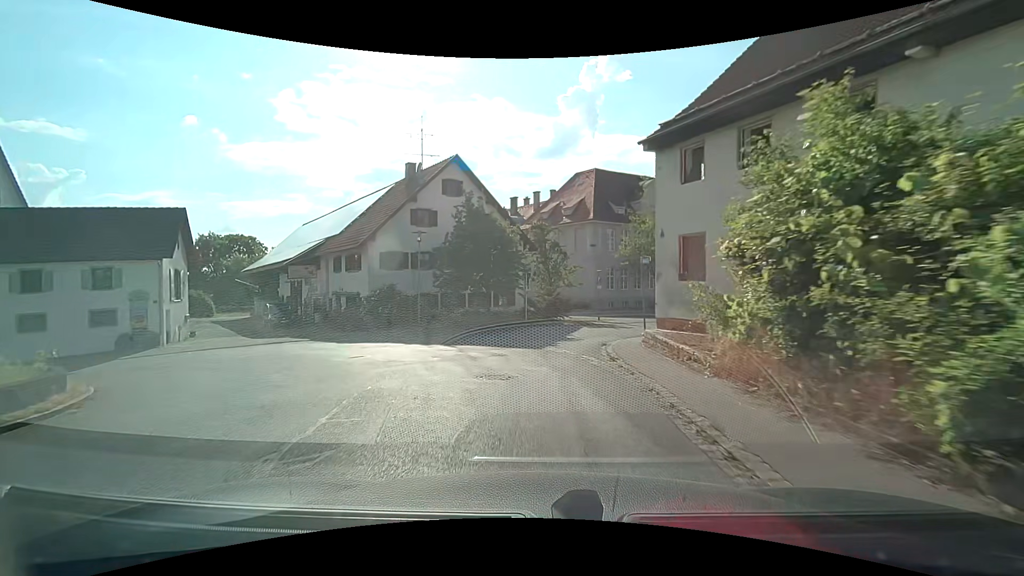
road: tertiary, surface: asphalt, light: Day
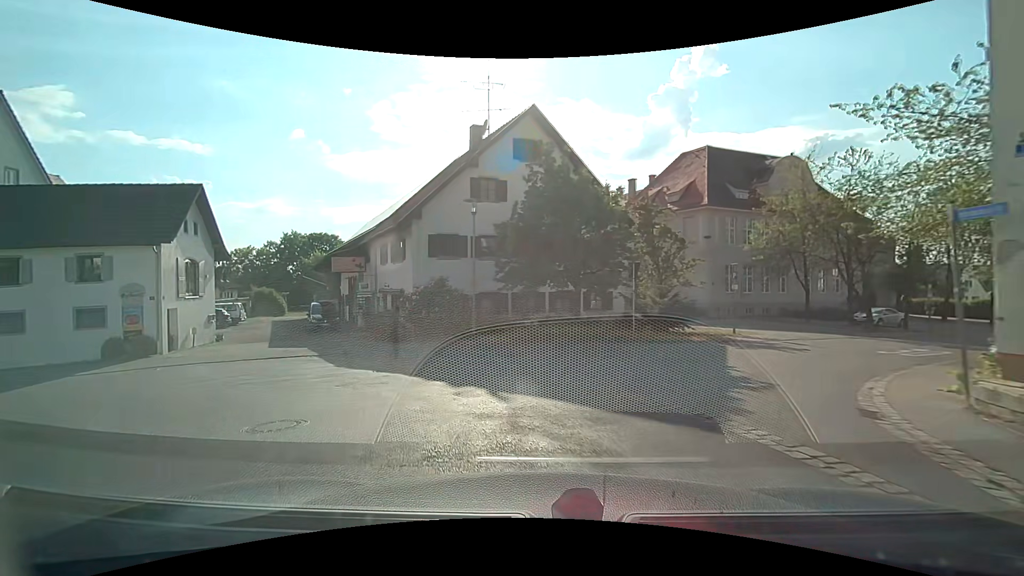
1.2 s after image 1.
(-0.5, +8.5) m; -9°
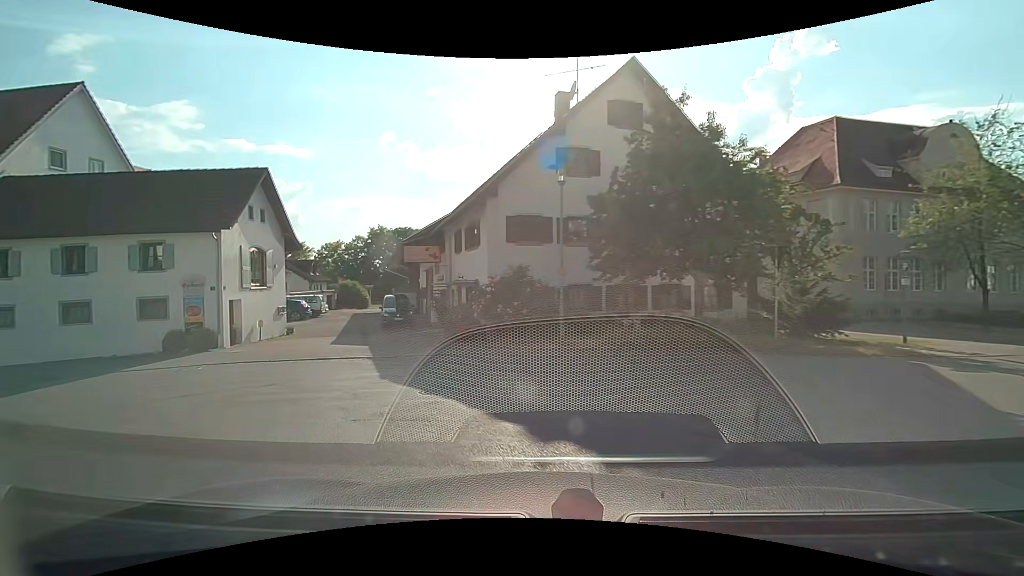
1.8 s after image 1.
(-0.3, +3.6) m; -11°
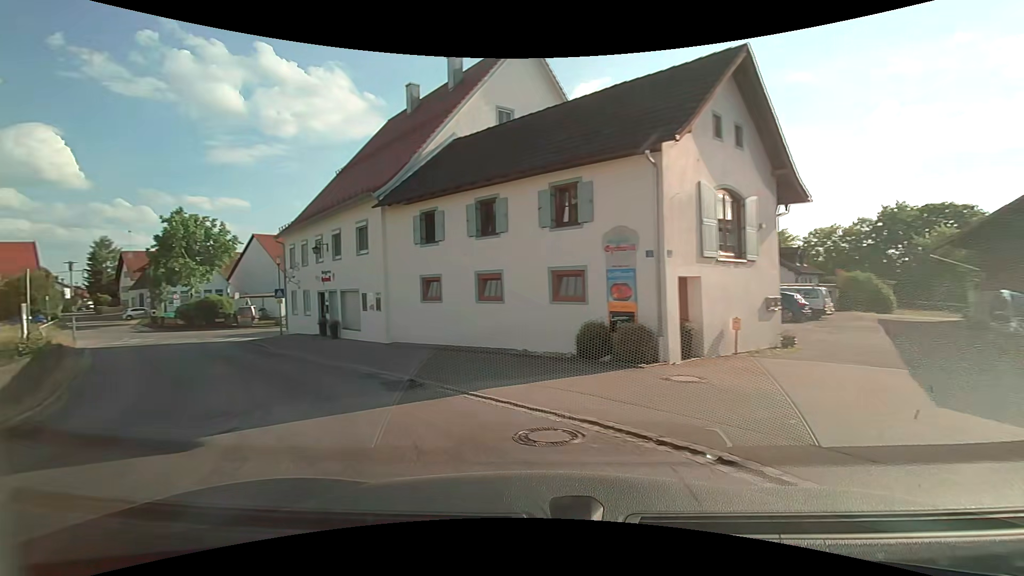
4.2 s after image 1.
(-4.3, +11.2) m; -49°
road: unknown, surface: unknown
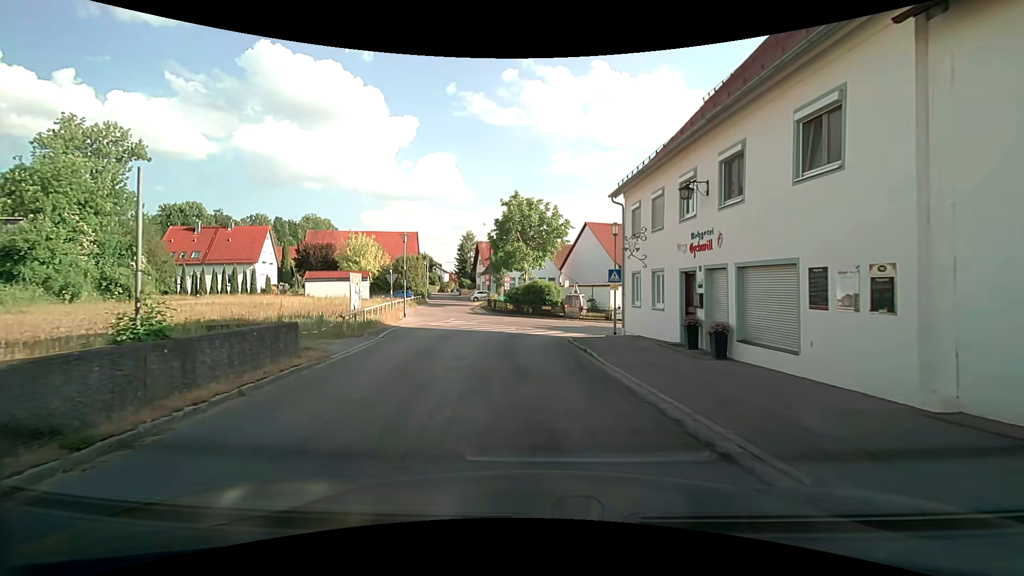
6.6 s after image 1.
(-4.7, +10.9) m; -35°
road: tertiary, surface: asphalt
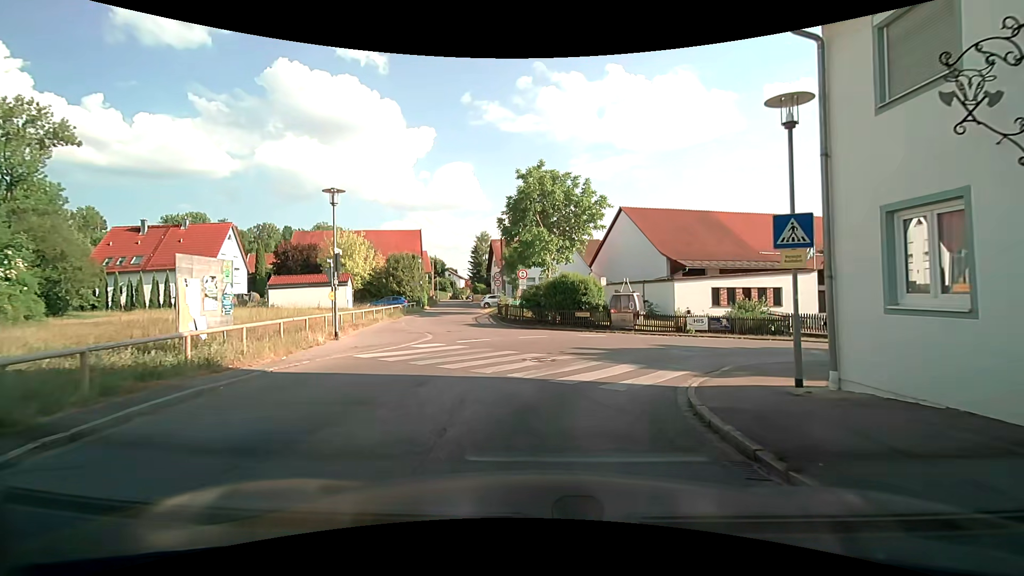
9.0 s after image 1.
(-0.5, +13.5) m; -3°
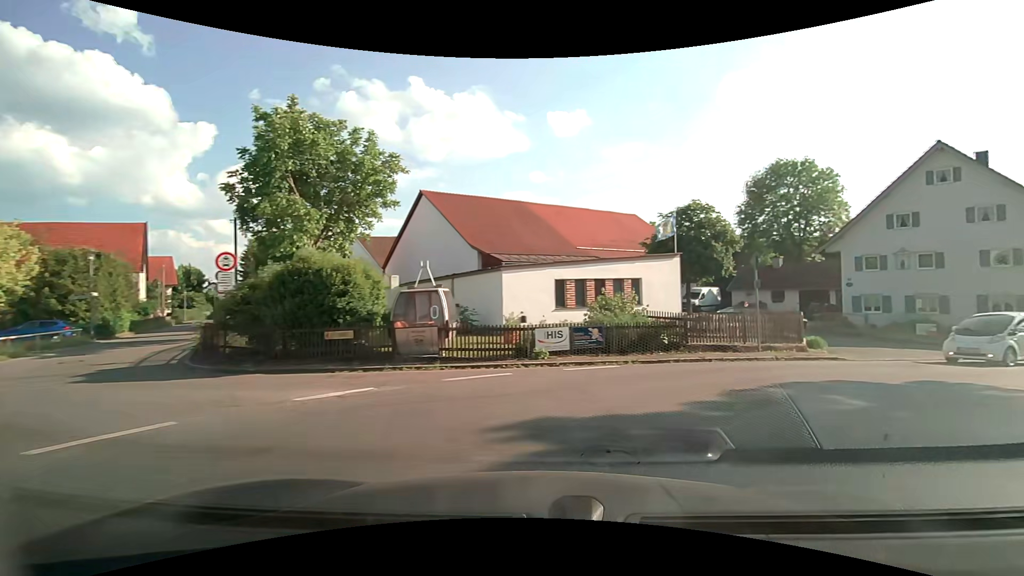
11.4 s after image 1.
(+1.6, +12.9) m; +21°
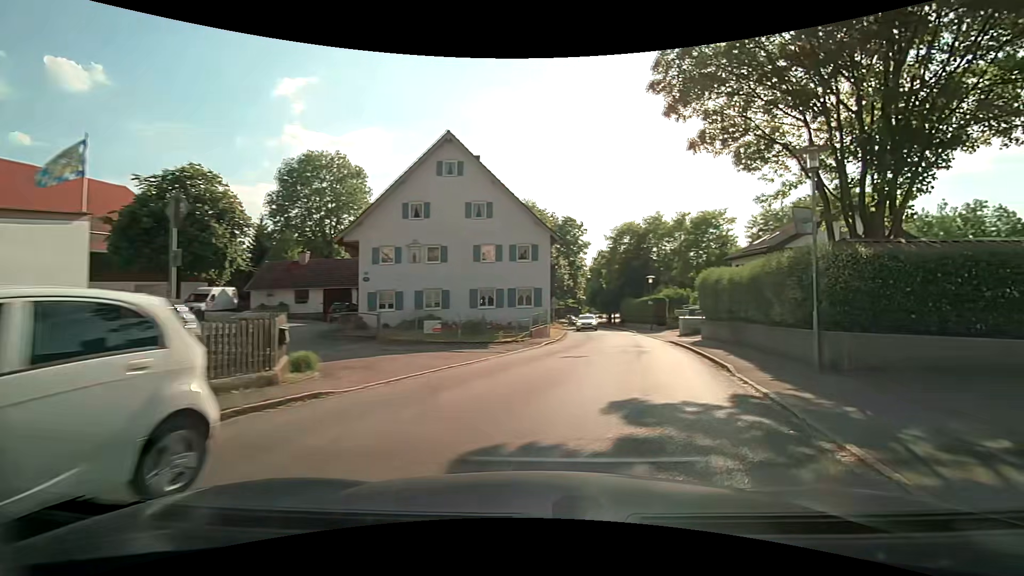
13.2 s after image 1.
(+3.7, +8.2) m; +49°
(+2, +10) (+4, +20) (+6, +29) (+7, +39) (+8, +49) (+8, +59) (+9, +69) (+10, +79) (+11, +89) (+11, +99) m
